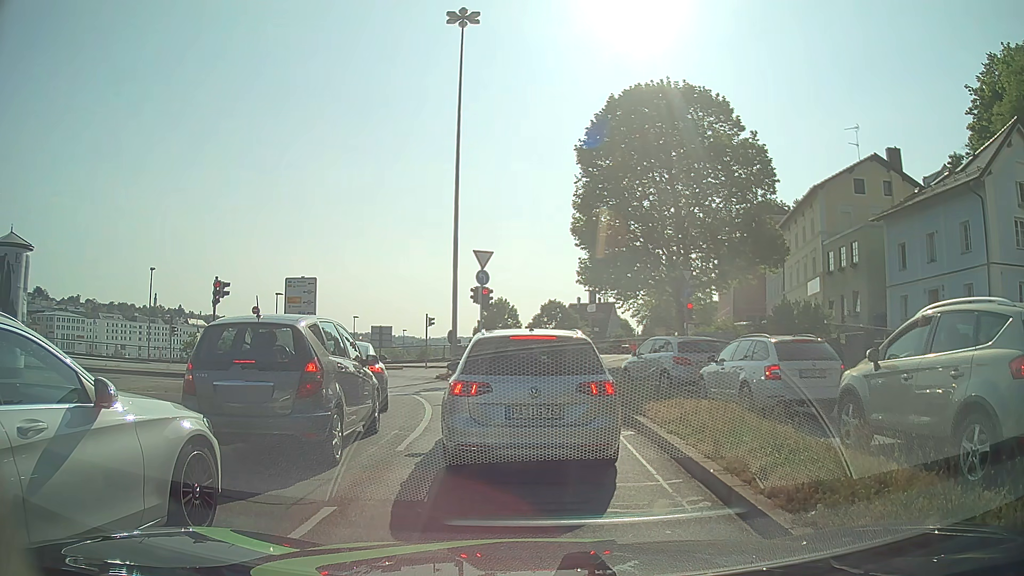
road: primary_link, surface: asphalt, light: Day
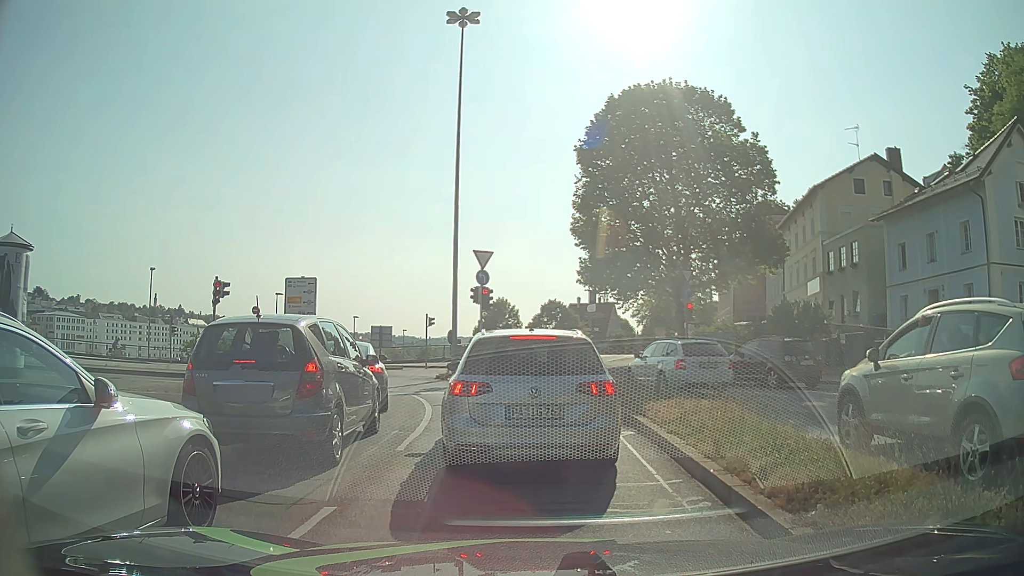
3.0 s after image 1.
(0.0, 0.0) m; 0°
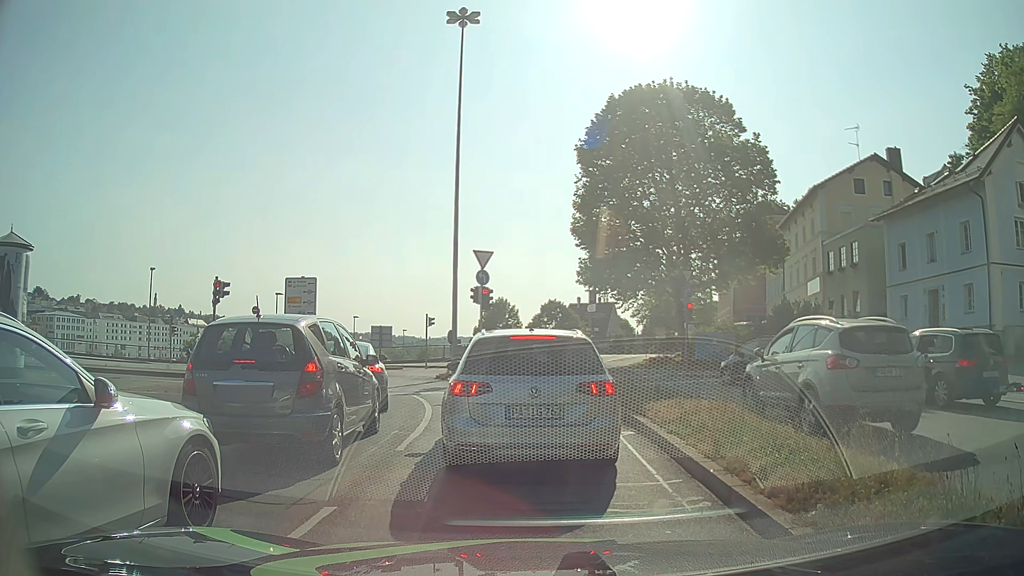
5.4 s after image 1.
(0.0, 0.0) m; 0°
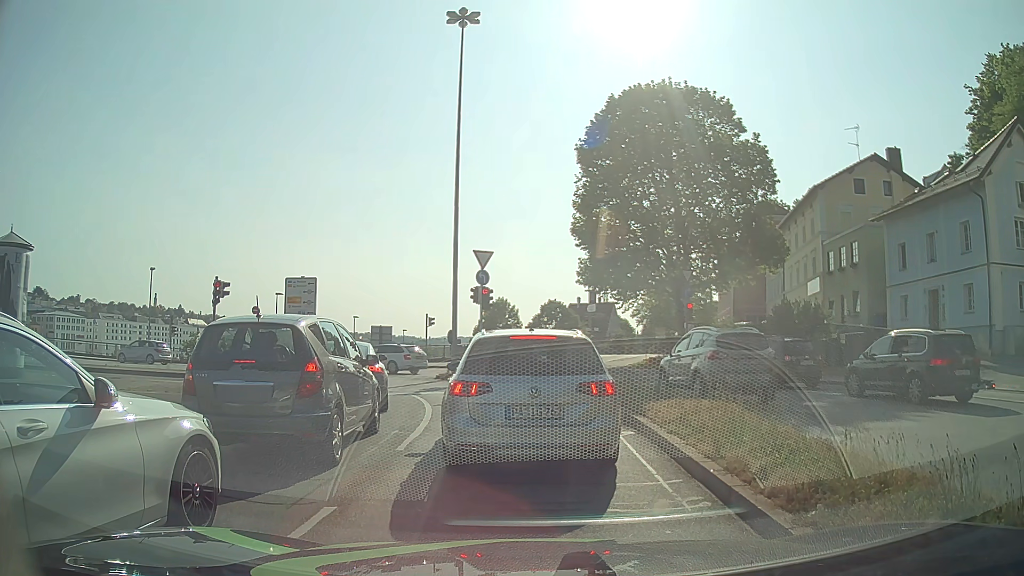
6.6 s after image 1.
(0.0, 0.0) m; 0°
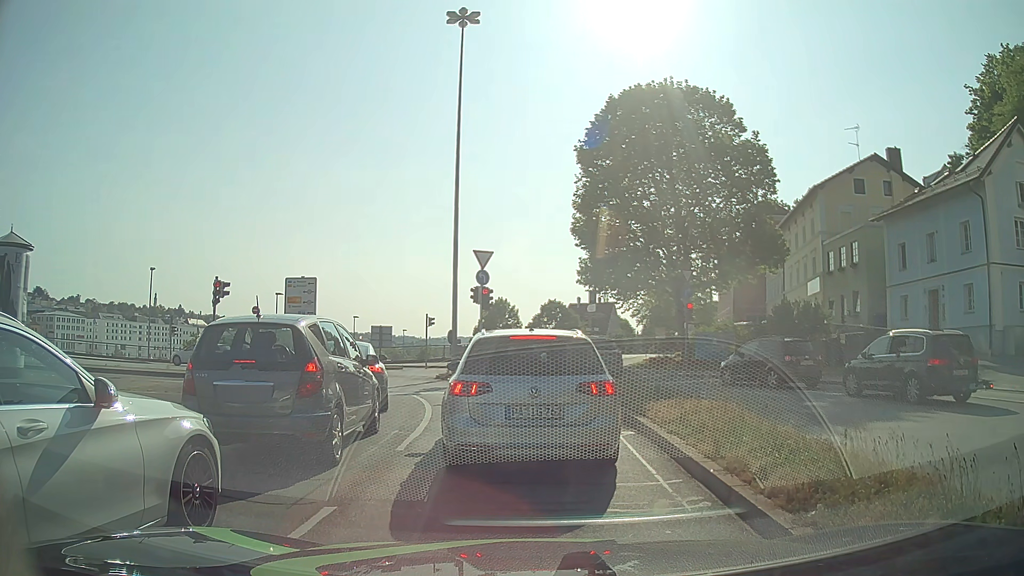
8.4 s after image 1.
(0.0, 0.0) m; 0°
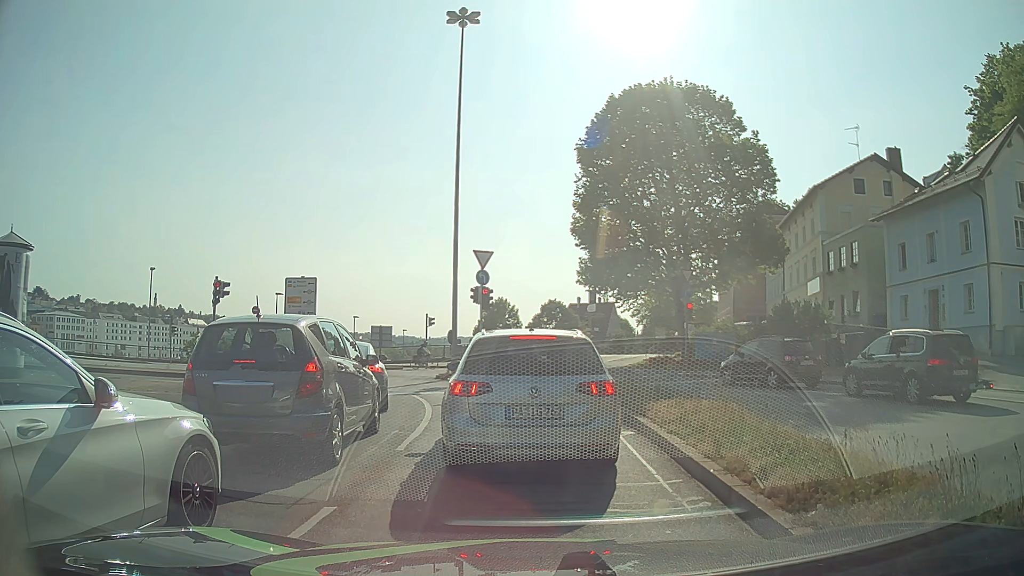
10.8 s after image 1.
(0.0, 0.0) m; 0°
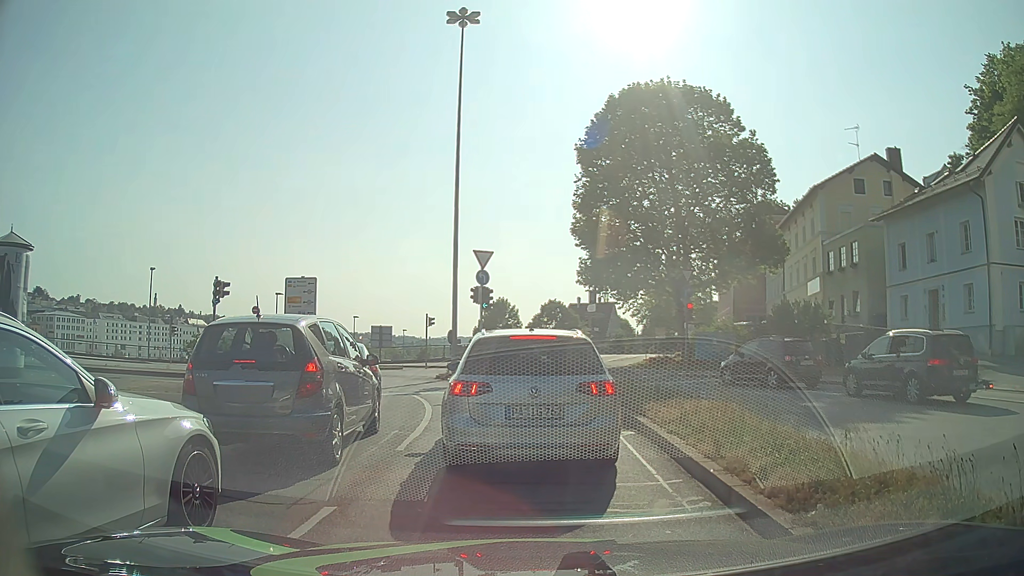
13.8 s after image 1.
(0.0, 0.0) m; 0°
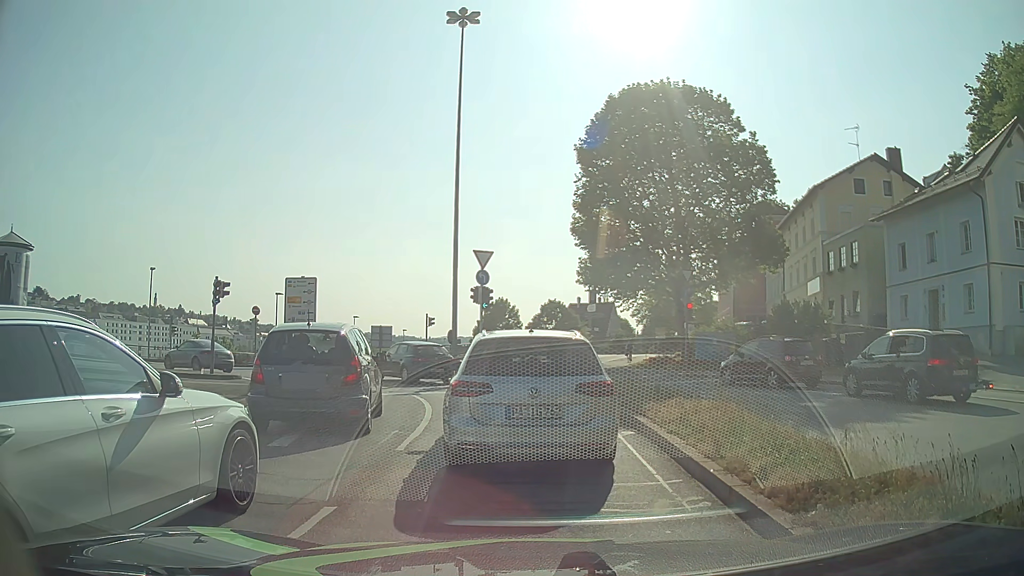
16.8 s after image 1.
(0.0, 0.0) m; 0°
(0, +10) (-2, +20) (-7, +28) (-15, +34) (-24, +36) (-34, +37) (-44, +37) (-54, +38) (-64, +38) (-74, +38) m
